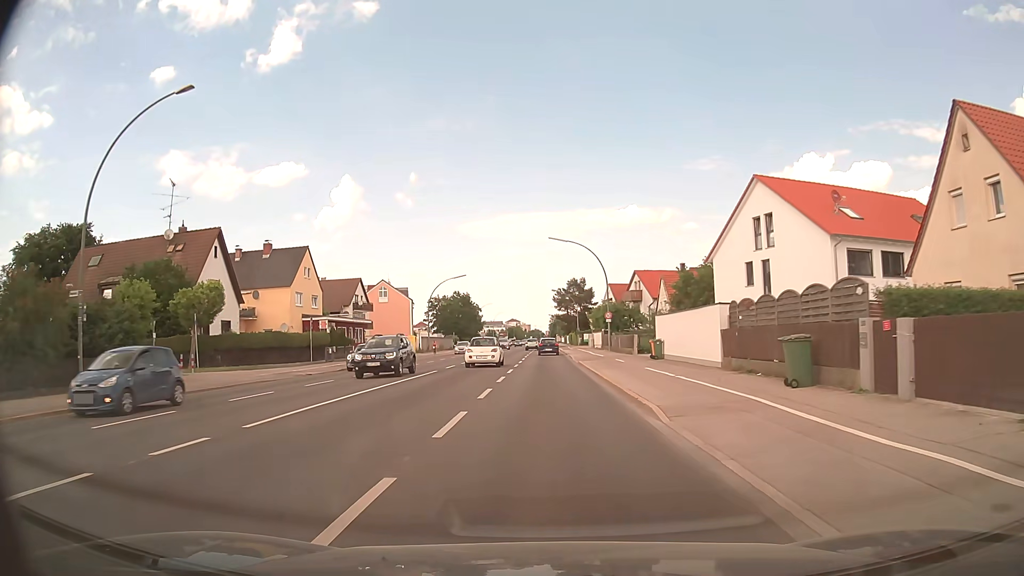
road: secondary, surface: asphalt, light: Day
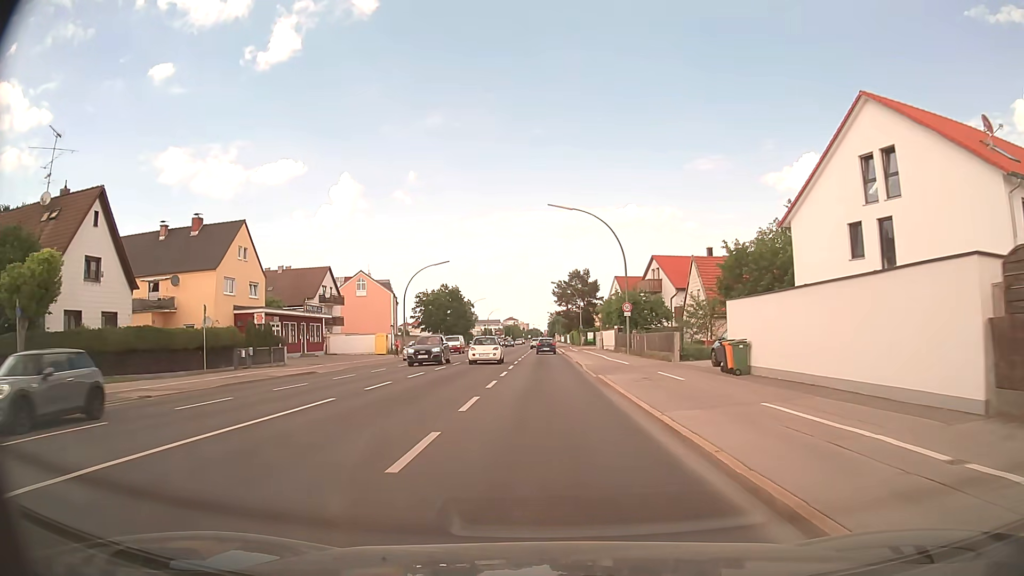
(+0.1, +14.8) m; 0°
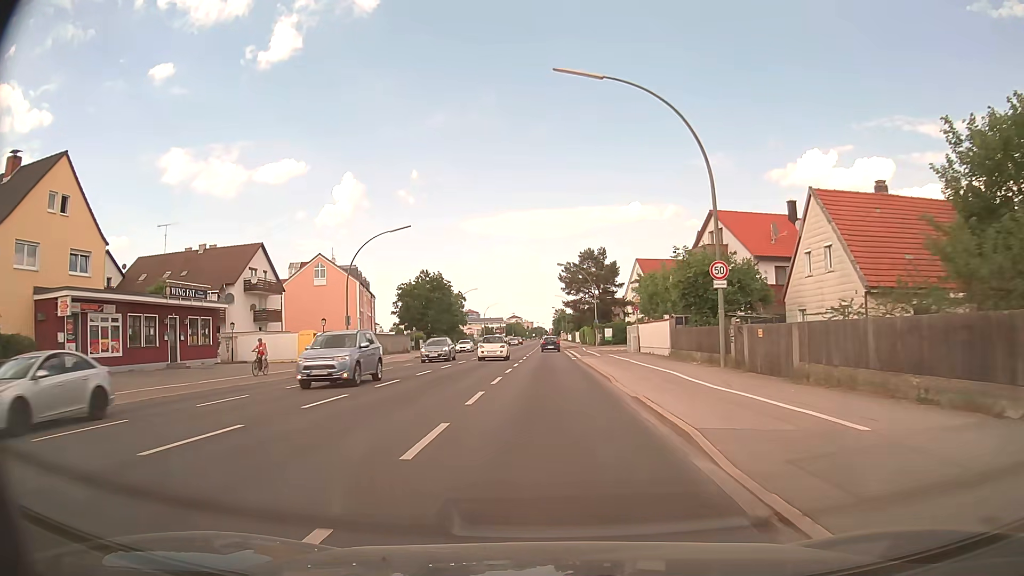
(-0.1, +23.3) m; -1°
(0, +10) (0, +20) (0, +30) (0, +40) (0, +50) (0, +60) (0, +70) (0, +80) (0, +90) (0, +100) m
